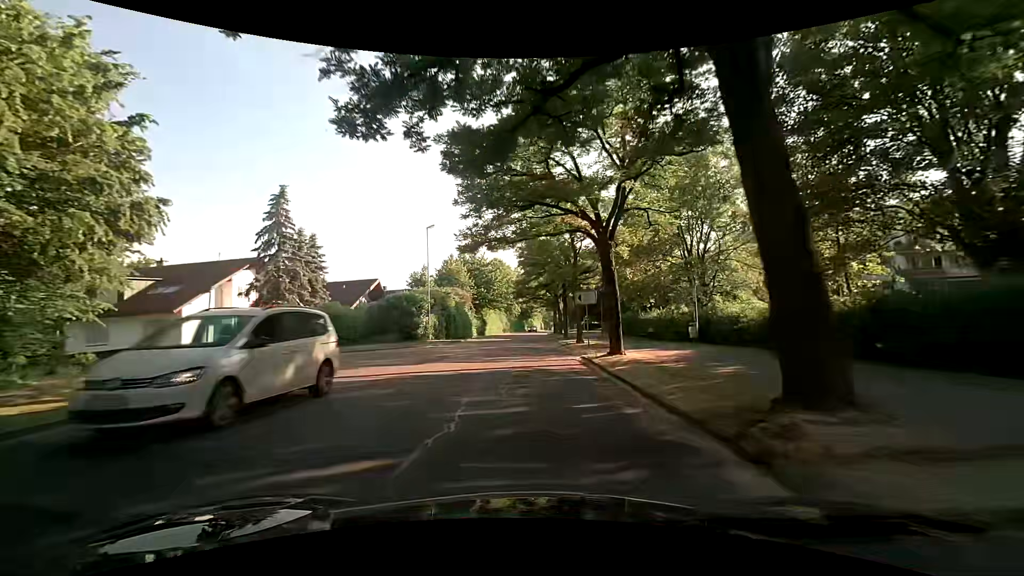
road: tertiary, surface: asphalt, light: Day
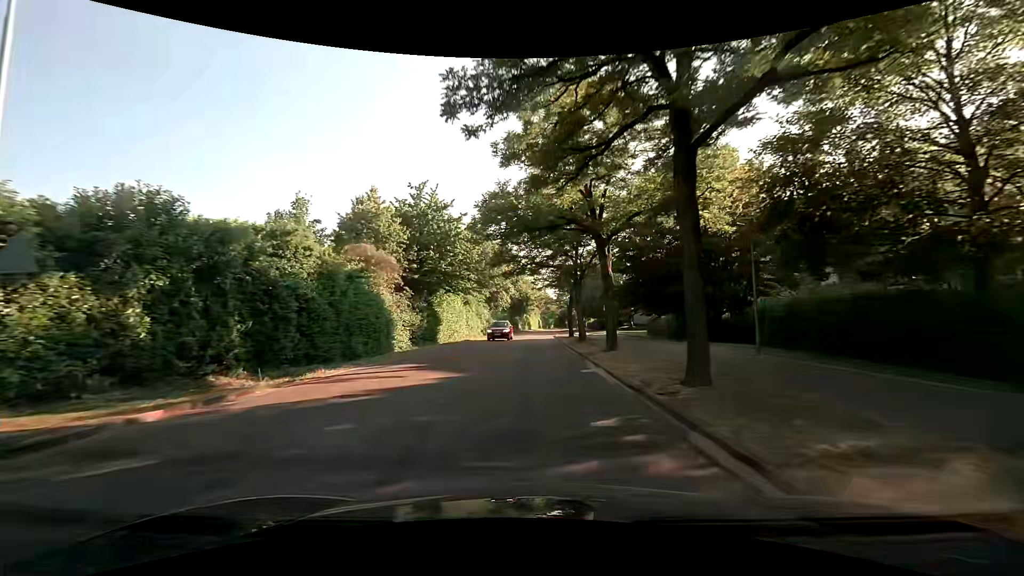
(-0.2, +35.4) m; 0°
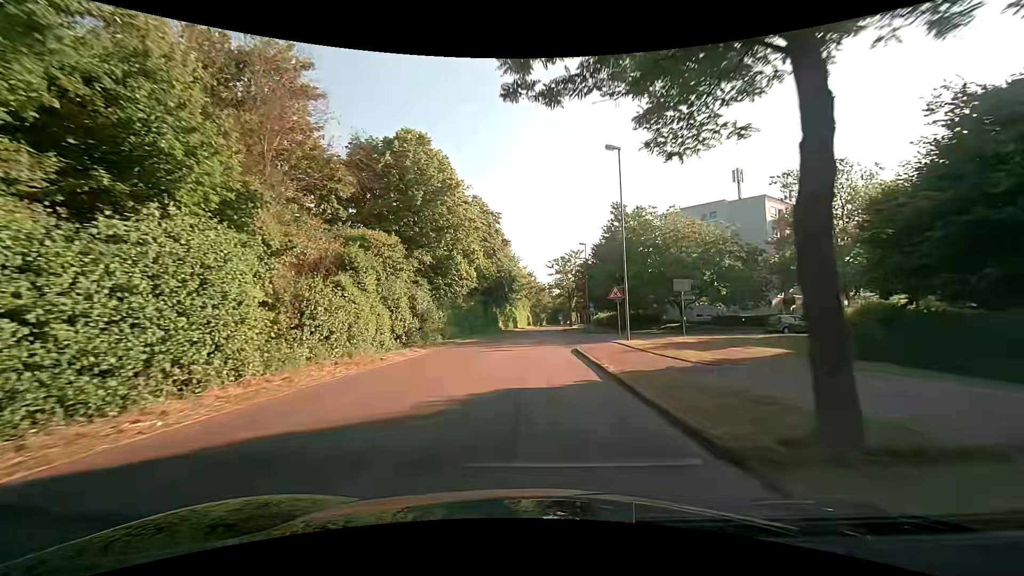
(+0.3, +35.1) m; +2°
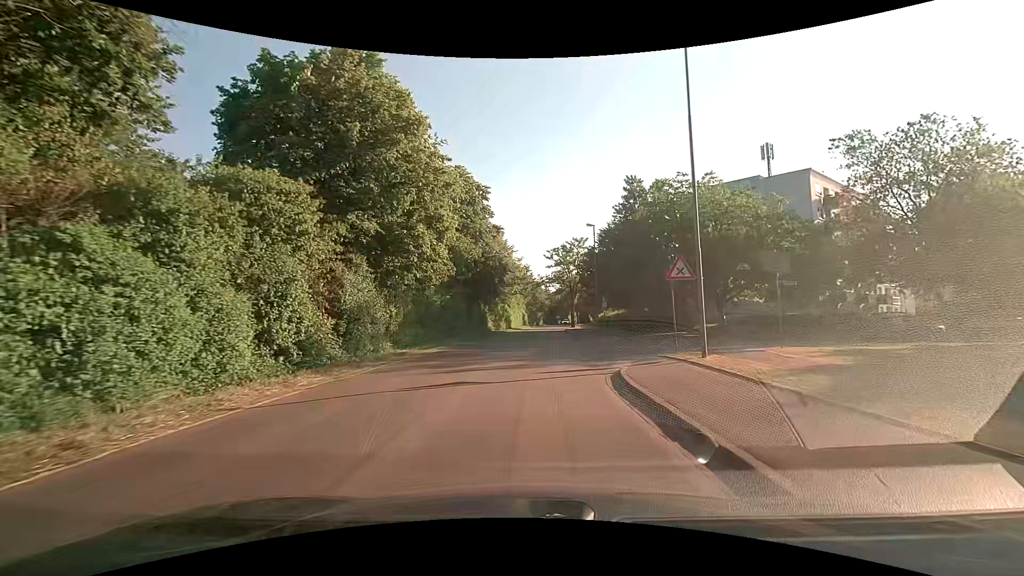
(-0.1, +11.6) m; 0°
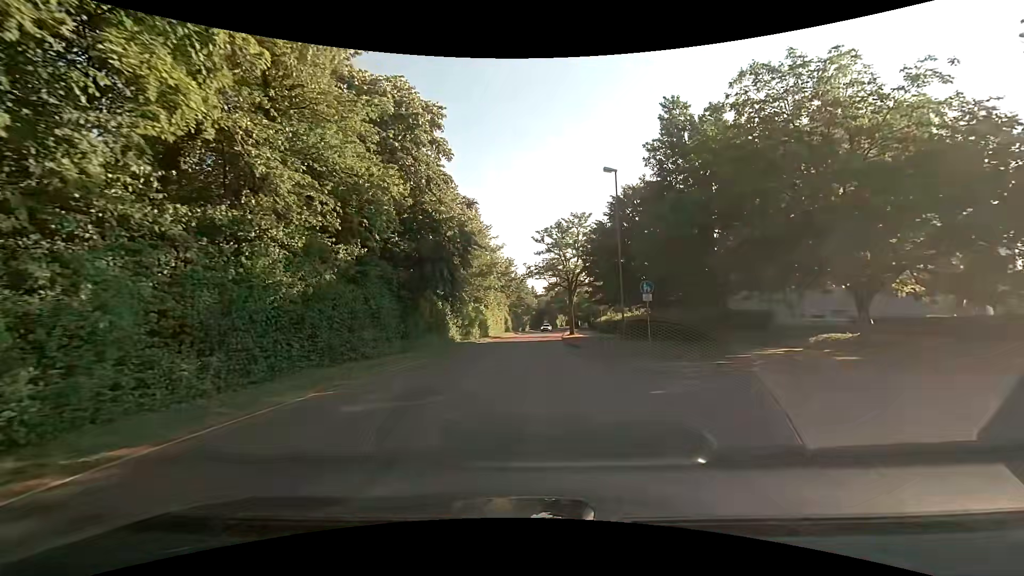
(+0.4, +19.2) m; +2°
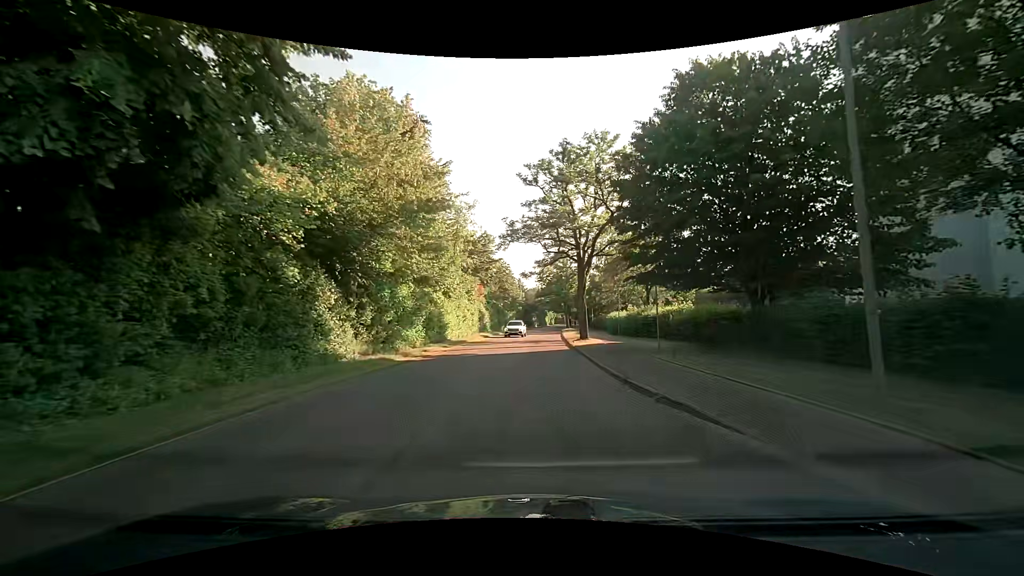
(+0.2, +22.3) m; +2°
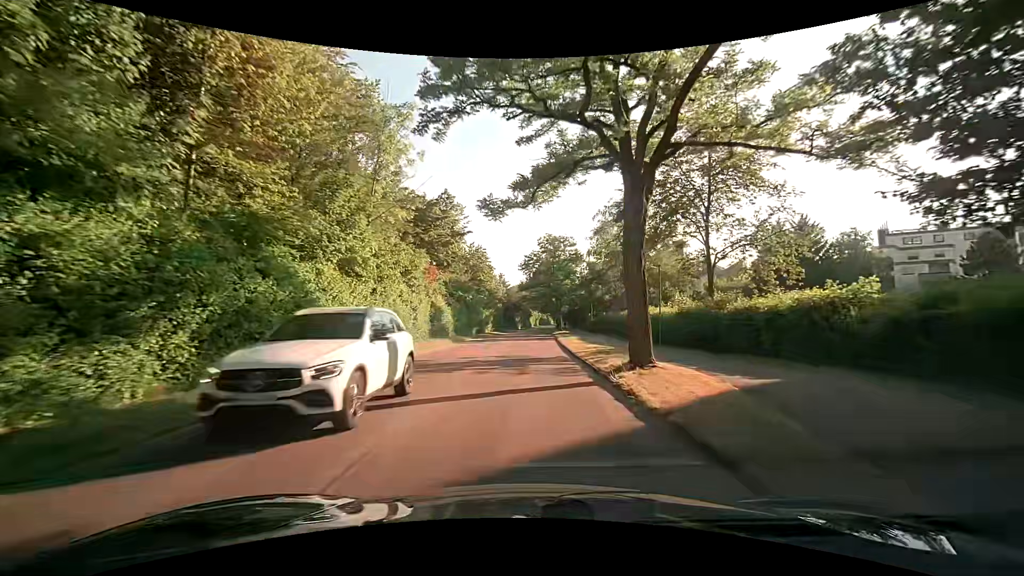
(+0.1, +19.6) m; 0°
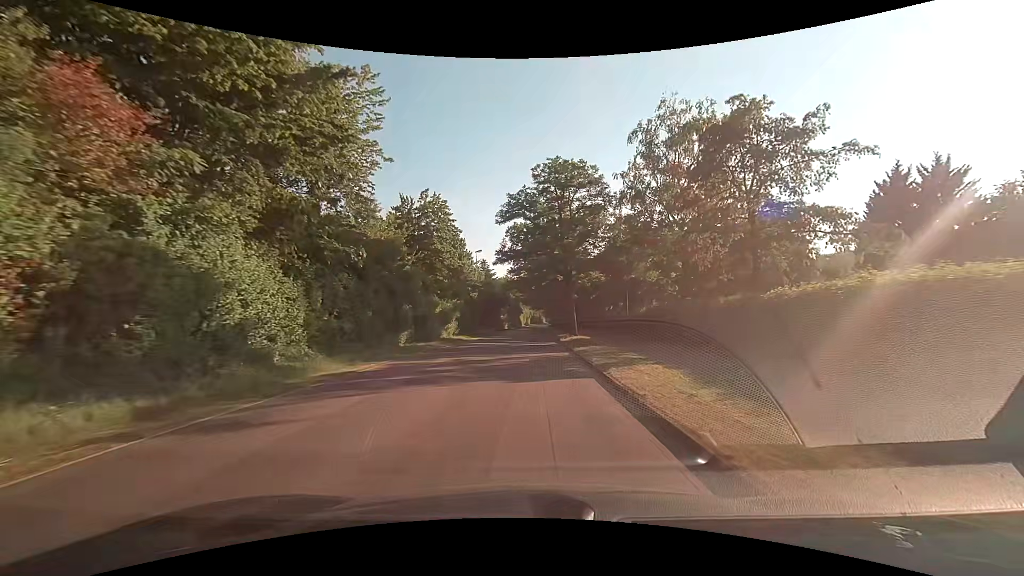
(+0.8, +28.7) m; +2°
(0, +10) (0, +20) (0, +30) (+1, +40) (+1, +50) (+1, +60) (+2, +70) (+2, +80) (+2, +90) (+3, +100) m
